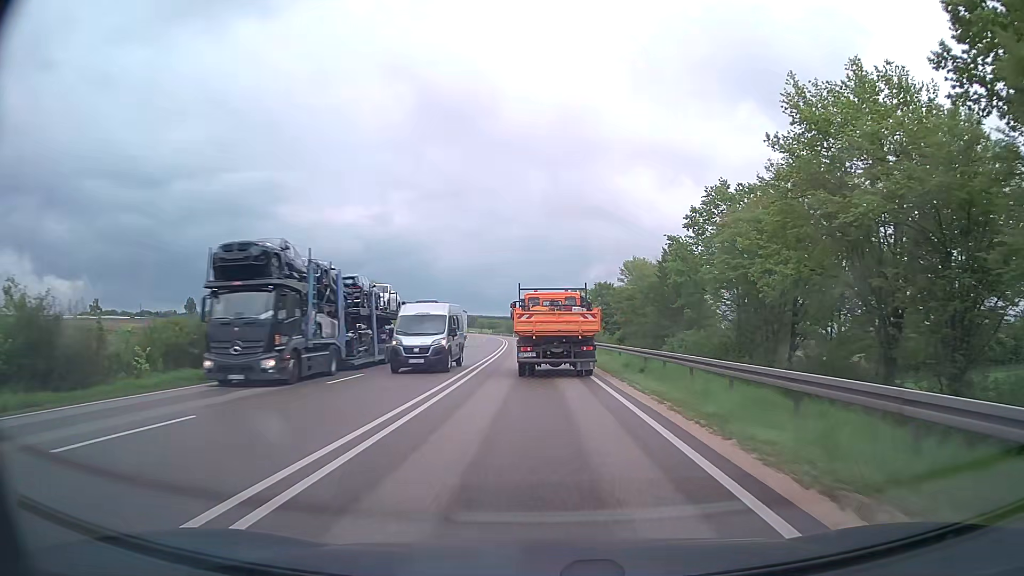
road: primary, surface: asphalt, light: Day
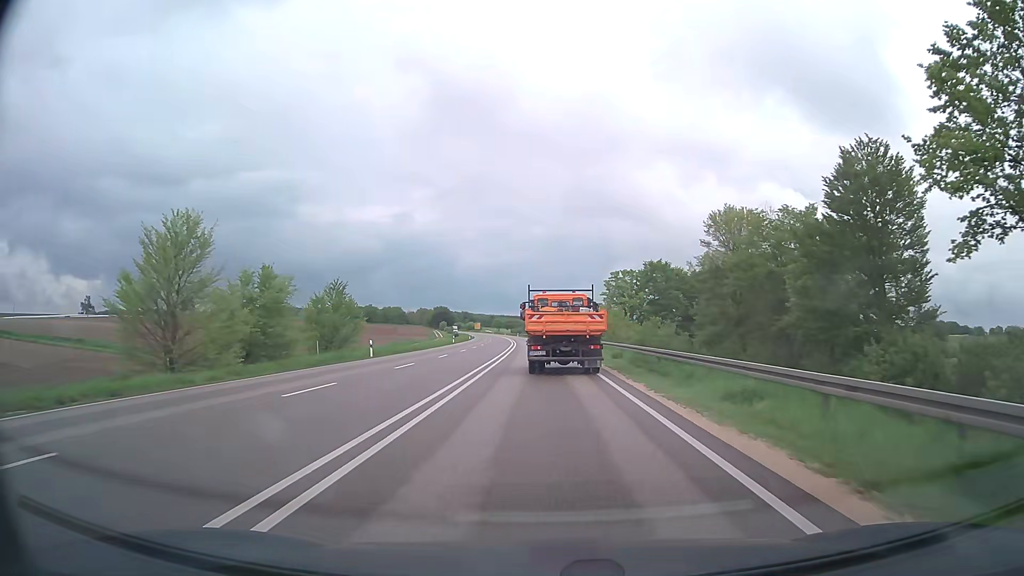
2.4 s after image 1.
(-0.6, +40.5) m; -2°
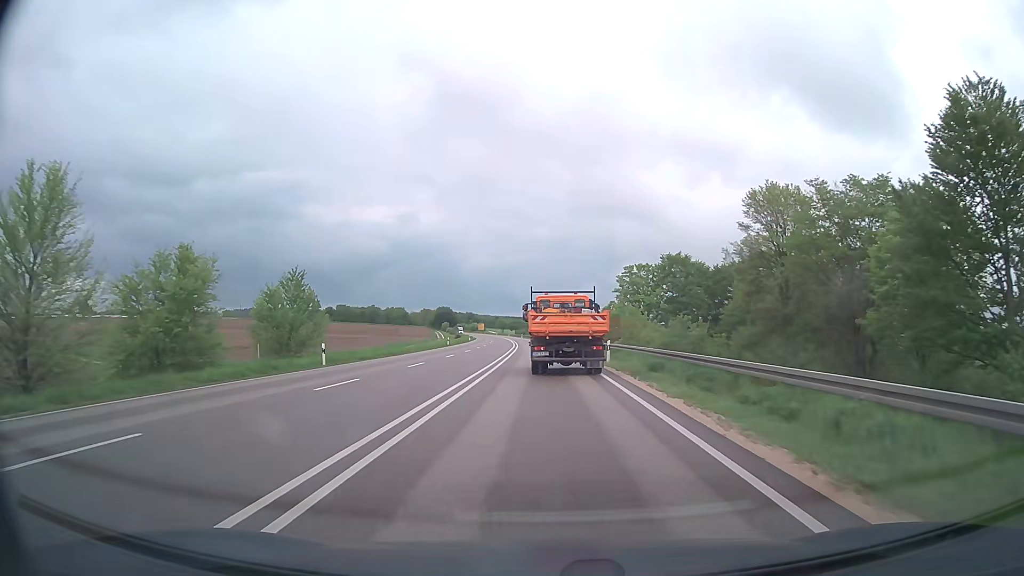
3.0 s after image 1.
(0.0, +10.1) m; 0°
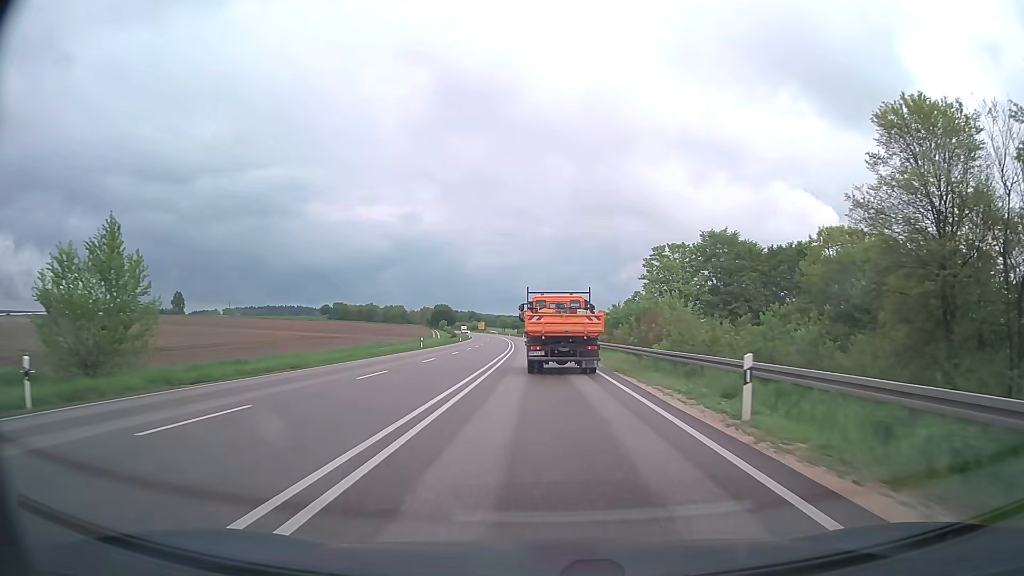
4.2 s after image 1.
(-0.1, +20.4) m; 0°
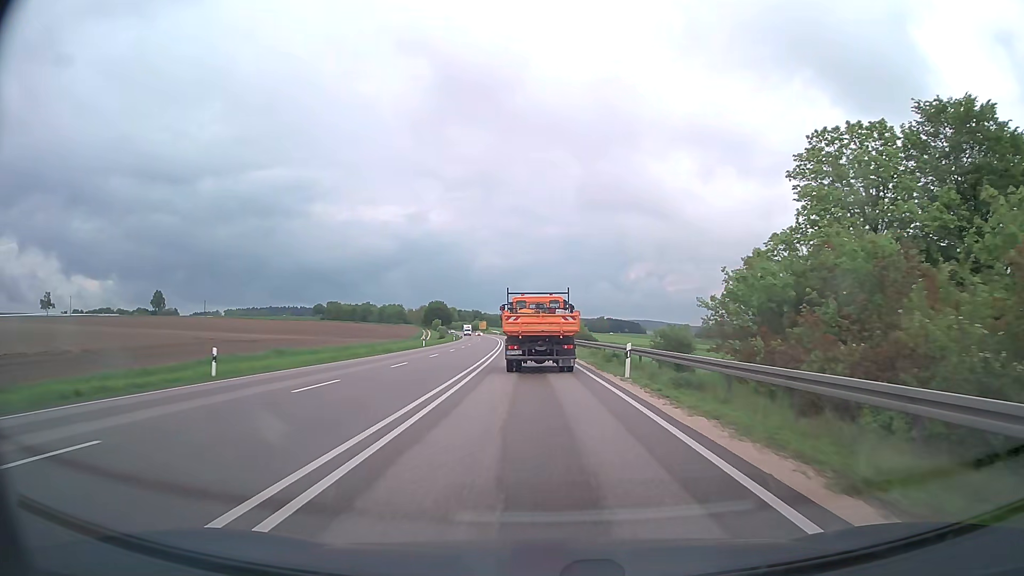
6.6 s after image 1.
(-0.2, +41.0) m; -1°
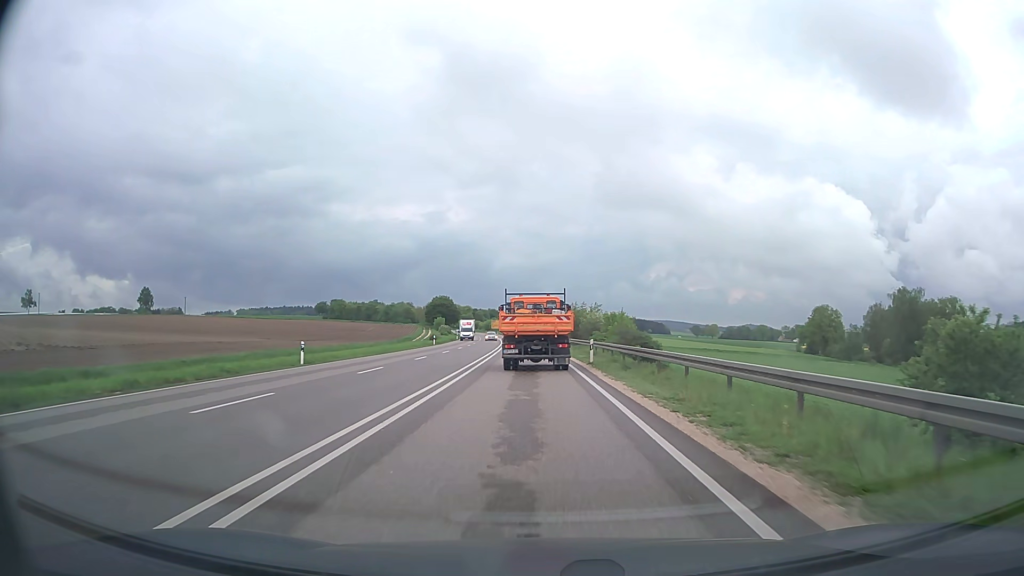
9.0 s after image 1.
(-0.6, +40.9) m; -2°
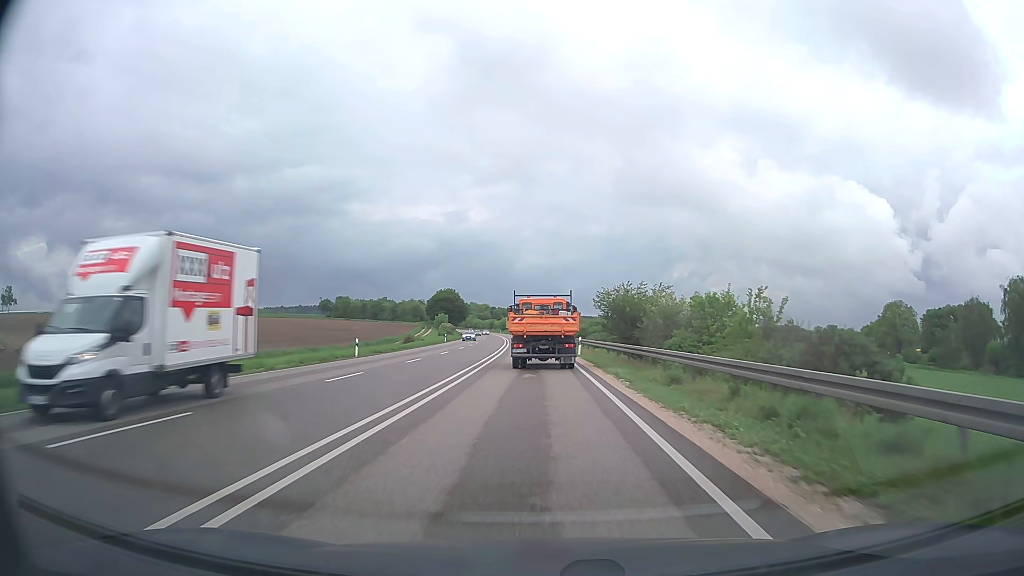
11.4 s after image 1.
(-0.6, +40.5) m; -2°
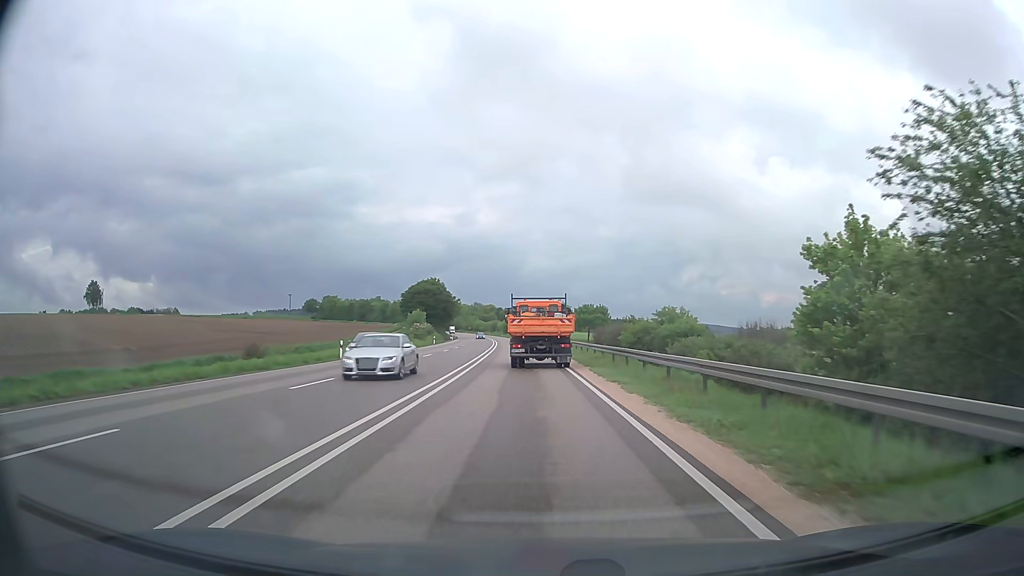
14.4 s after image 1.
(-0.7, +50.6) m; -1°
(0, +10) (0, +20) (-1, +30) (-1, +40) (-2, +50) (-2, +60) (-3, +70) (-3, +80) (-4, +90) (-5, +100) m
